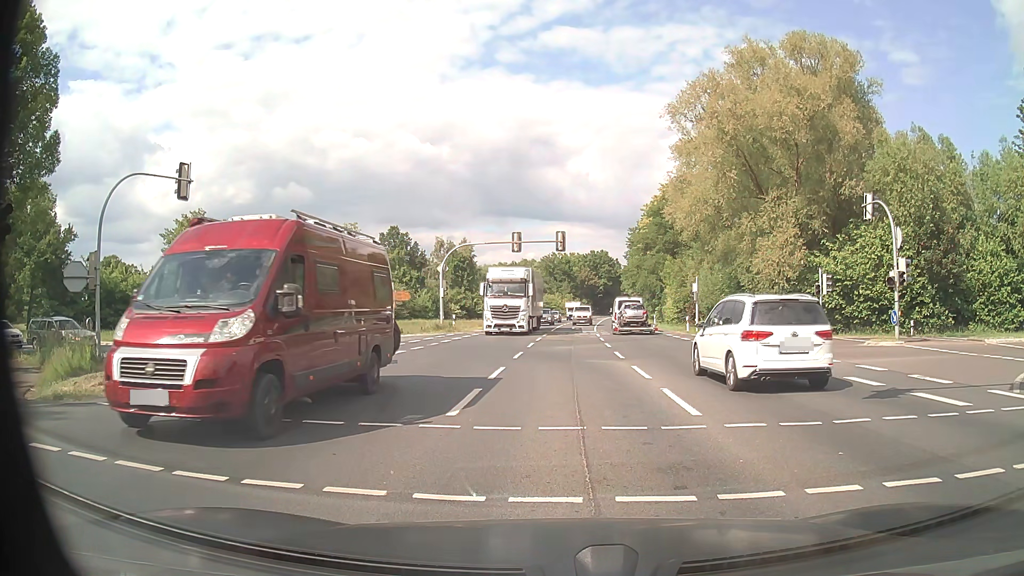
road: primary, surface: asphalt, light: Day
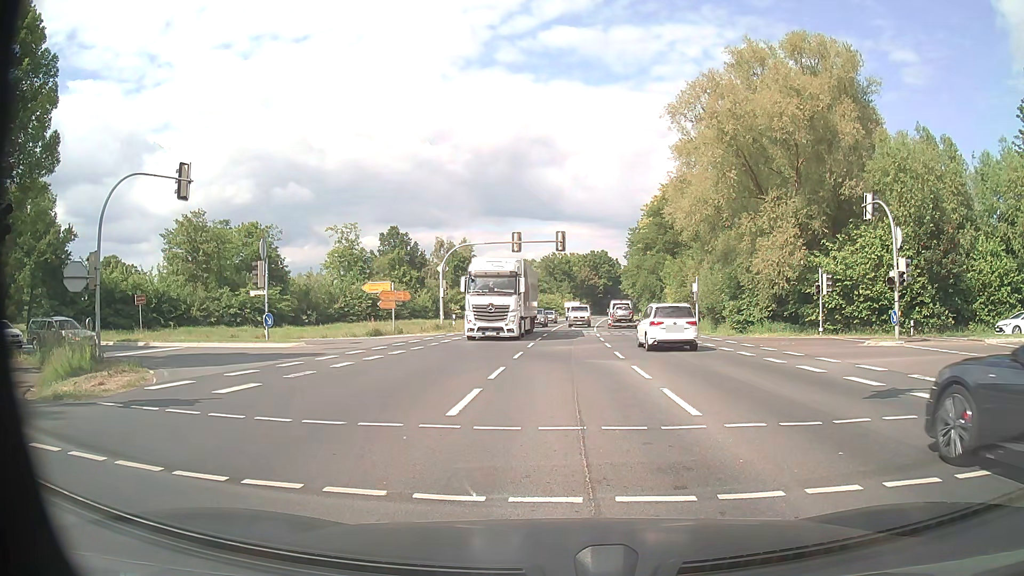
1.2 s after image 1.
(0.0, 0.0) m; 0°
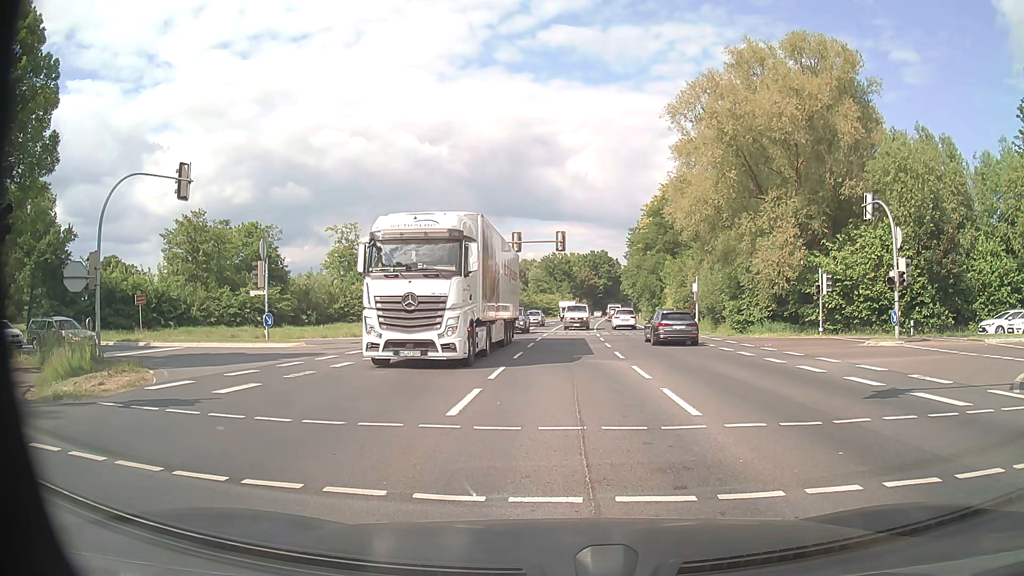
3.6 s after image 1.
(0.0, 0.0) m; 0°
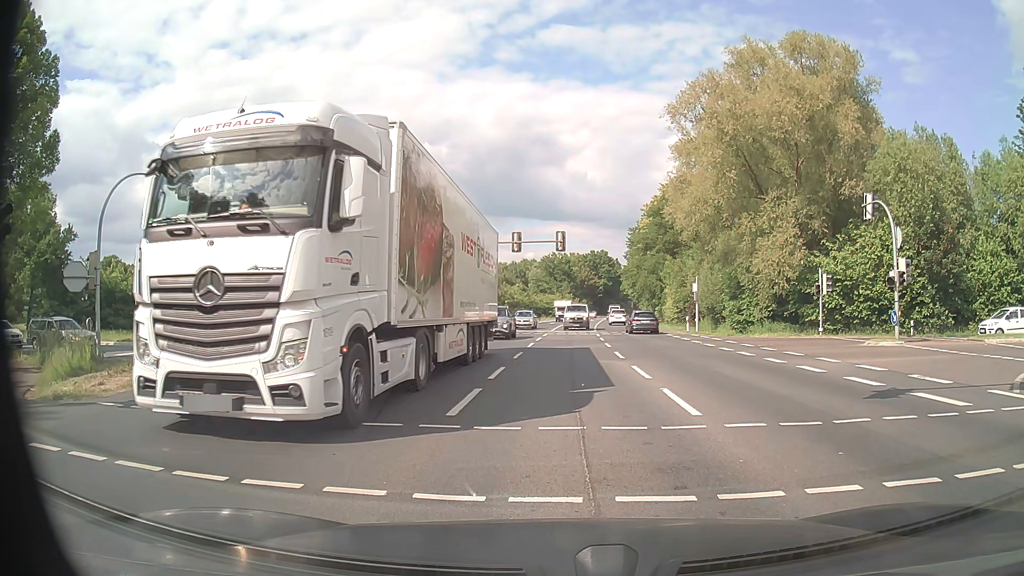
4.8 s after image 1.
(0.0, 0.0) m; 0°
